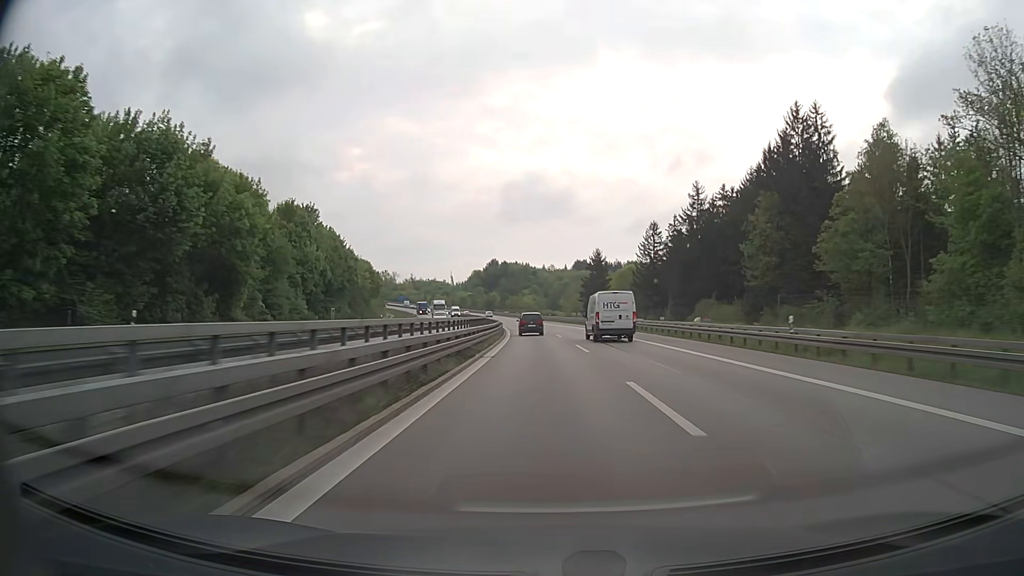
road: motorway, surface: asphalt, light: Day
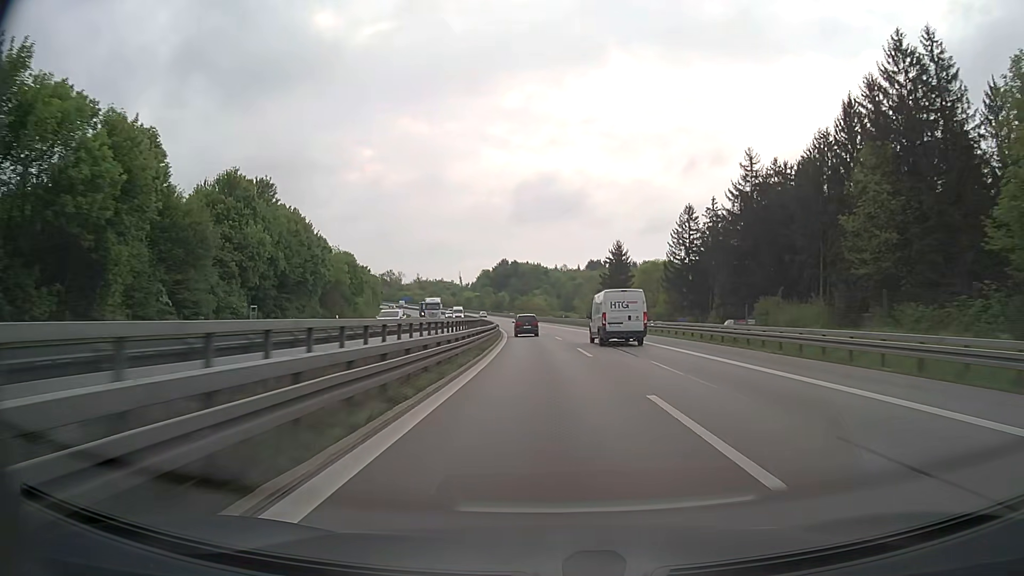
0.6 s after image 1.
(-0.2, +20.4) m; -1°
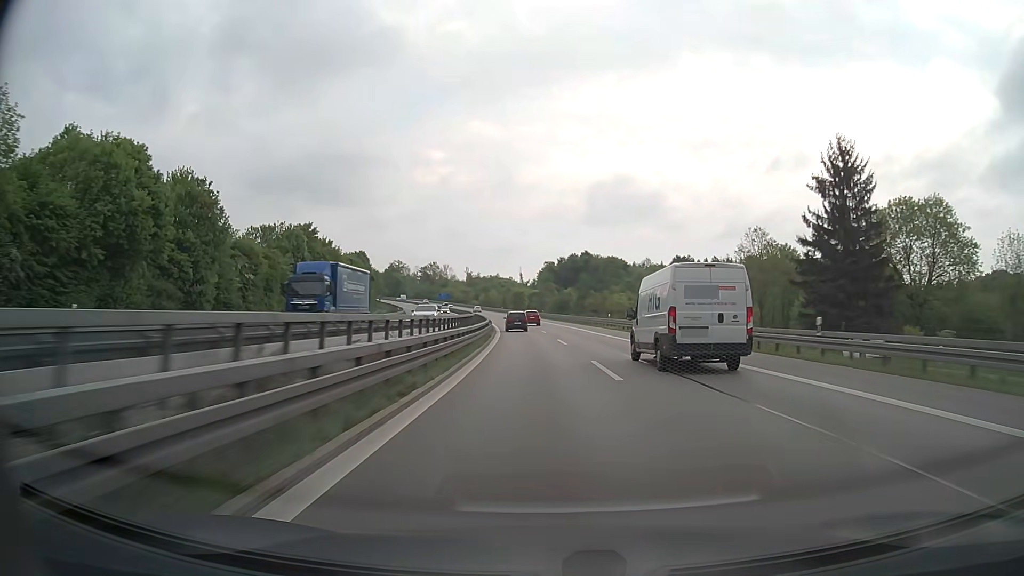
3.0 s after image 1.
(-3.7, +81.6) m; -6°
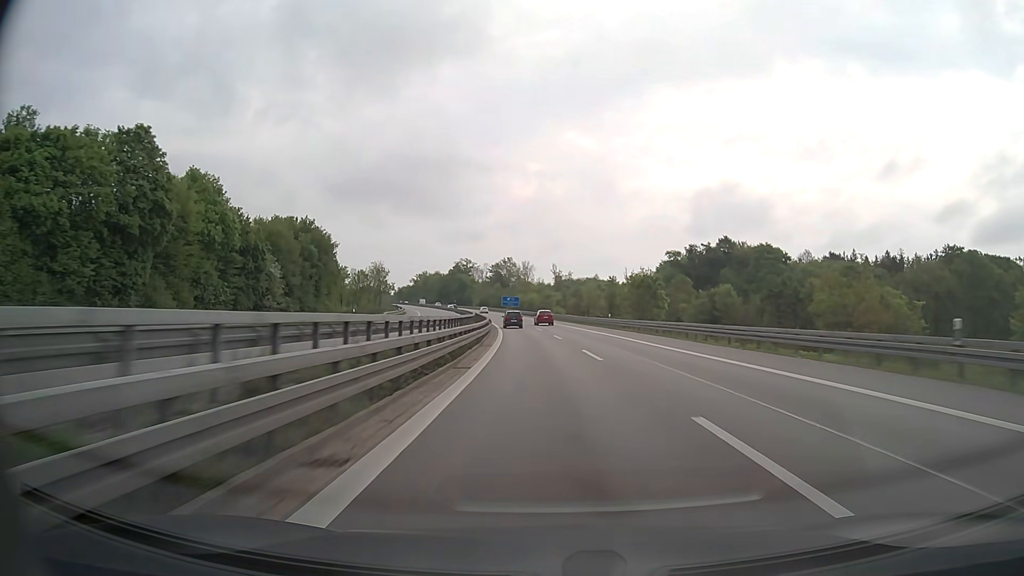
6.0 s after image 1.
(-7.9, +101.7) m; -8°
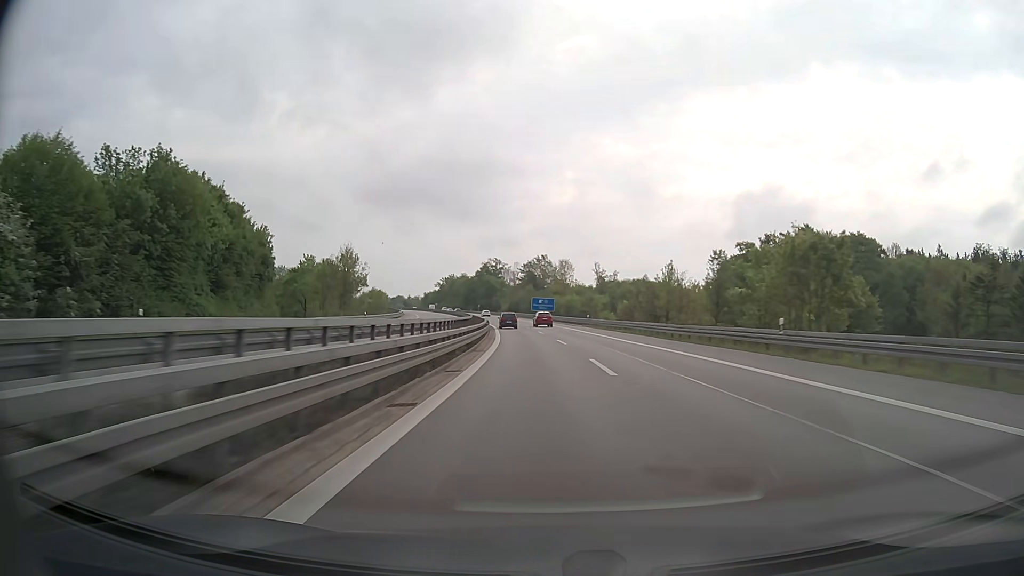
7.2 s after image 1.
(-1.1, +41.0) m; -3°
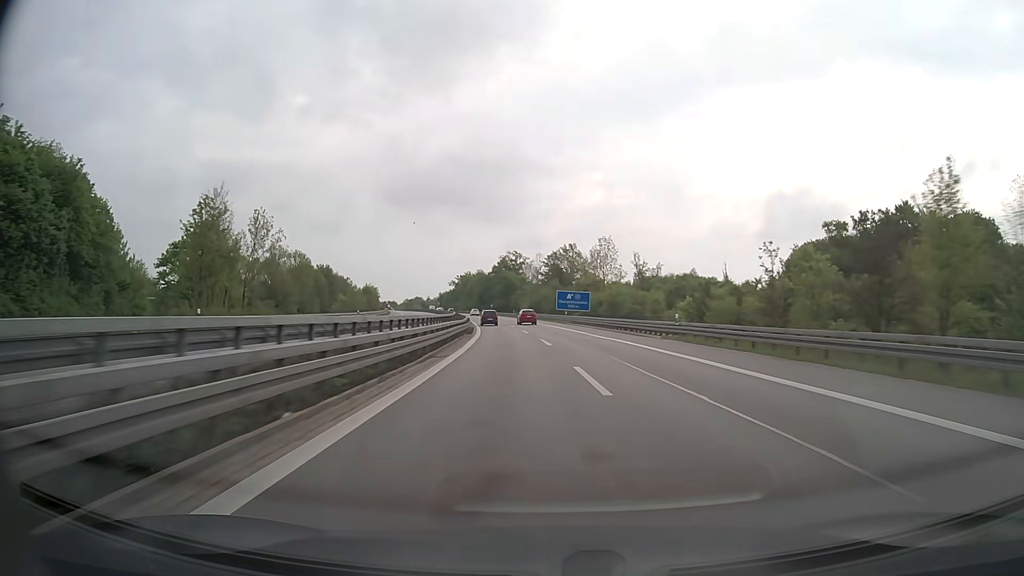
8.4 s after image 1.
(-1.0, +41.0) m; -2°
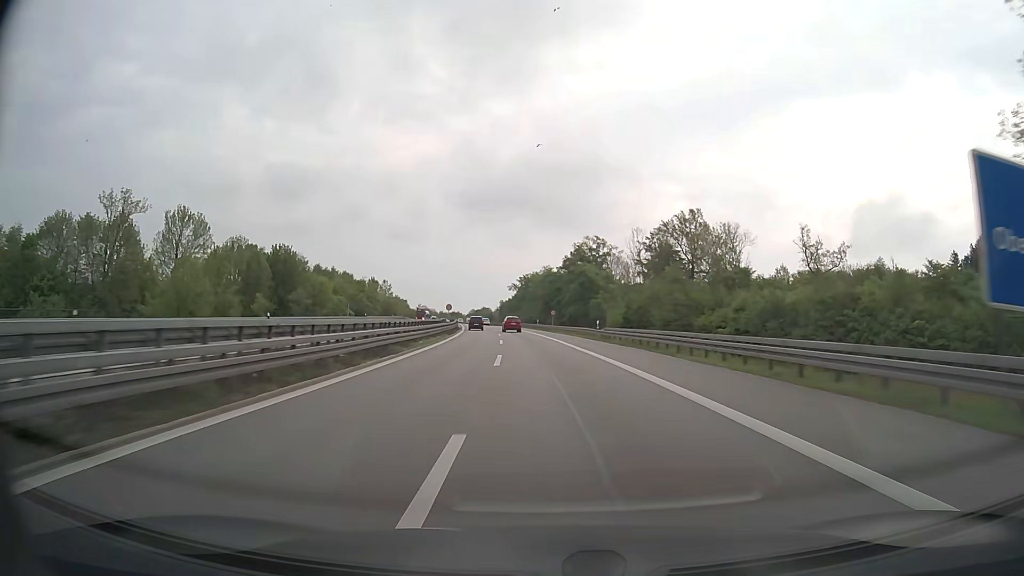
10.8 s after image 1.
(-4.3, +81.0) m; -7°
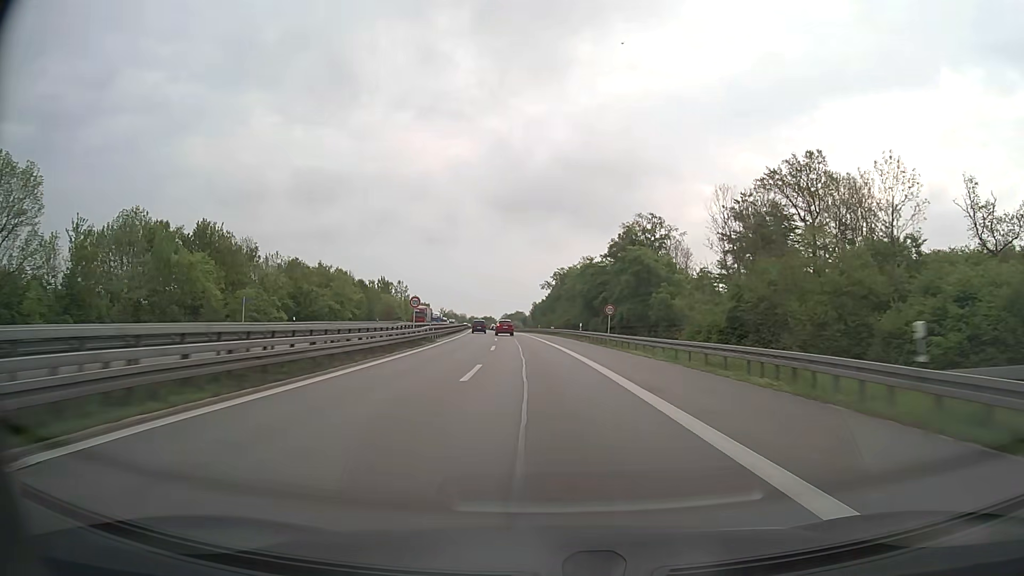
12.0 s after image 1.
(-1.1, +40.5) m; -3°
(0, +10) (0, +20) (-1, +30) (-1, +40) (-2, +50) (-2, +60) (-3, +70) (-4, +80) (-5, +90) (-6, +100) m
